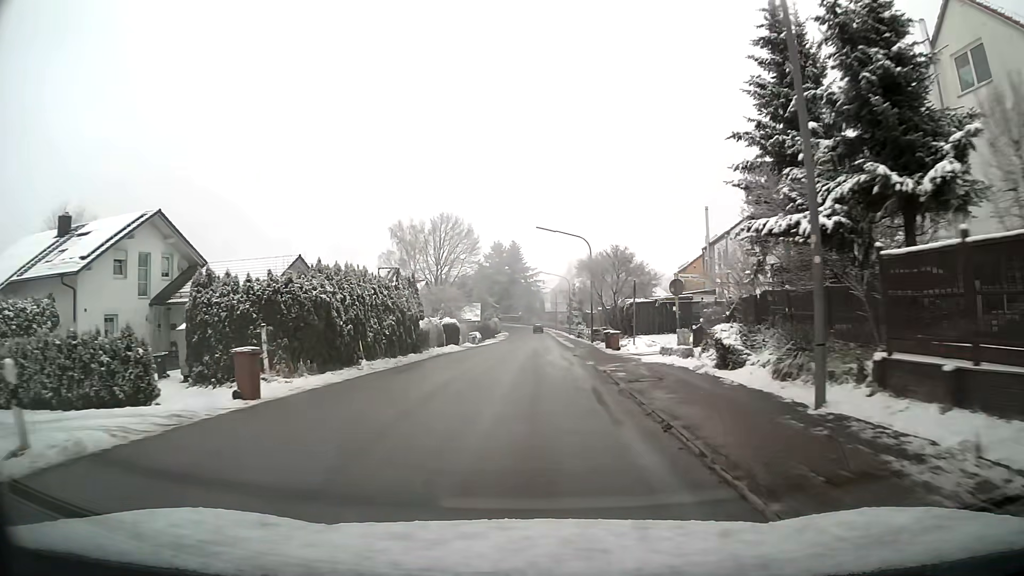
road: tertiary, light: Day
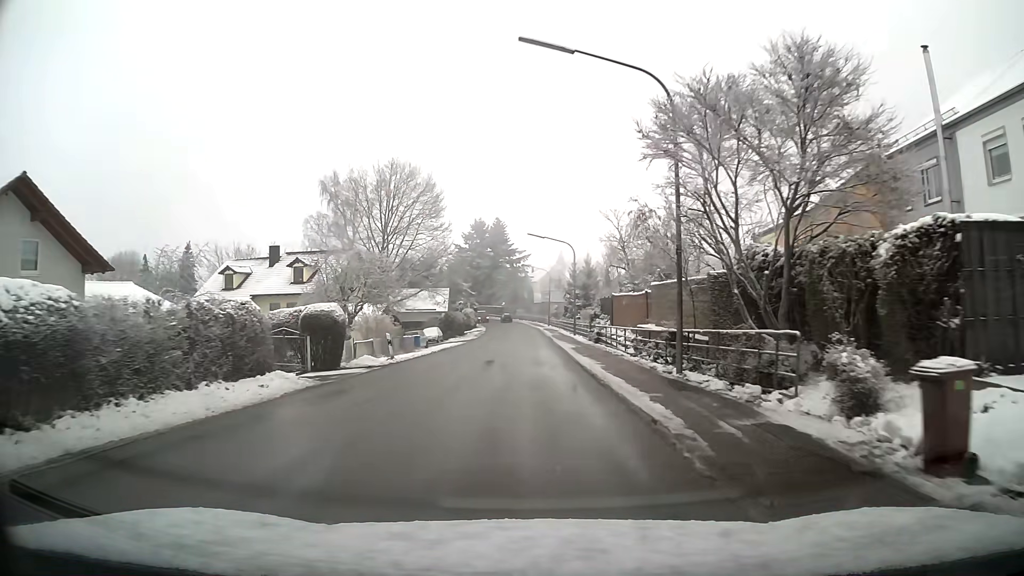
(+0.3, +29.8) m; +1°
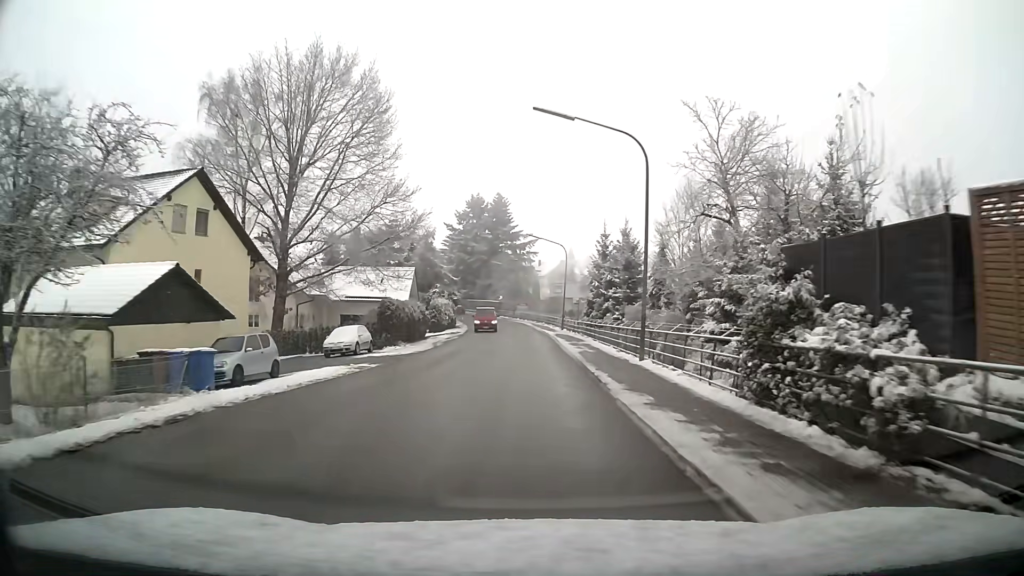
(-0.1, +30.5) m; -1°
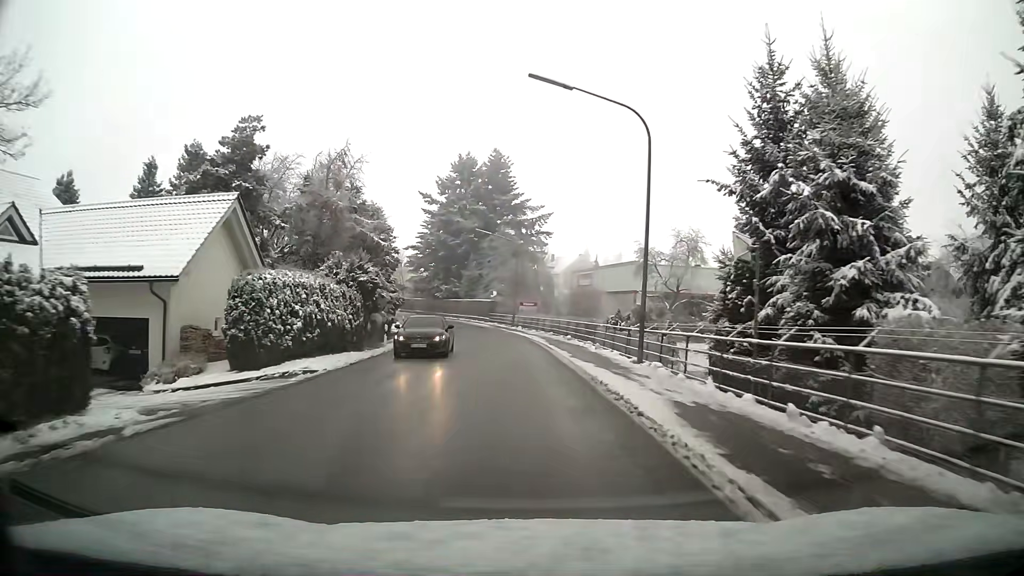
(-0.1, +39.1) m; -1°
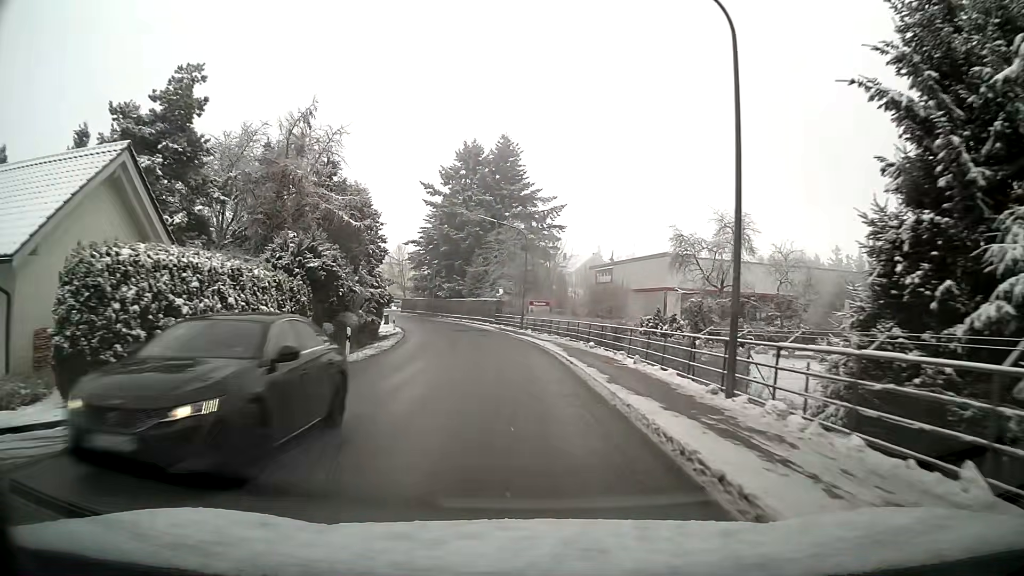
(-0.1, +7.9) m; -1°
